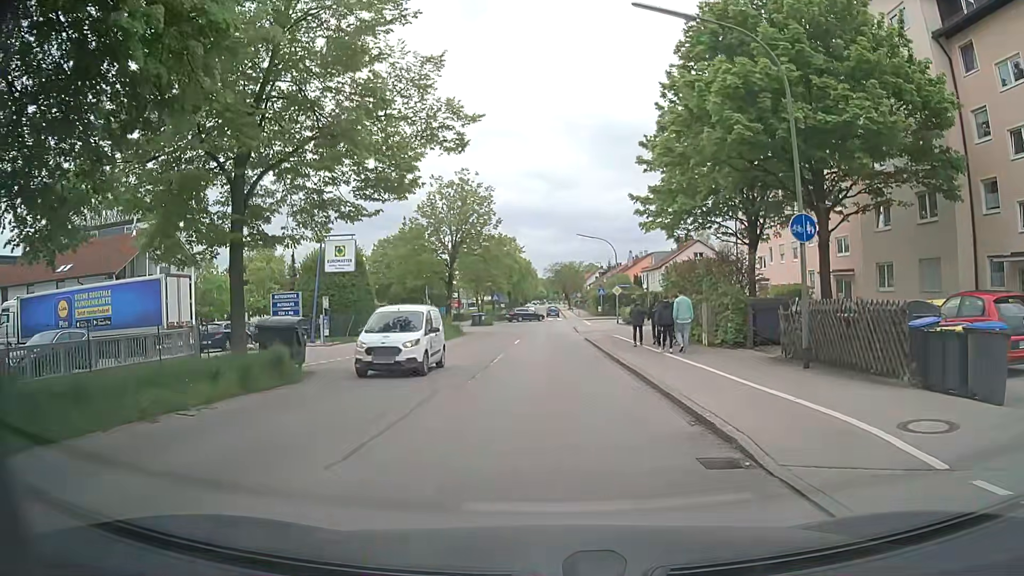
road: tertiary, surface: asphalt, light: Day
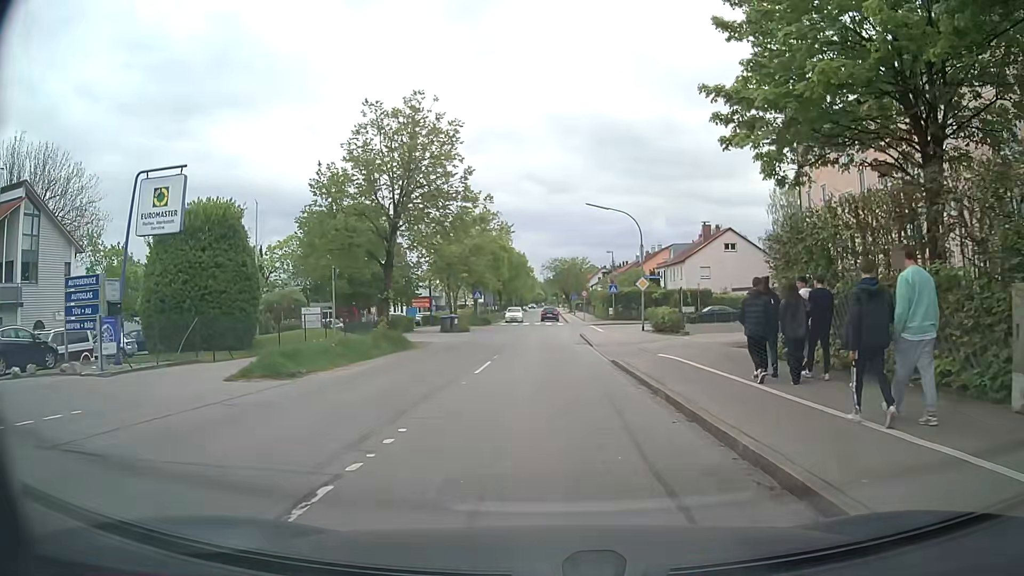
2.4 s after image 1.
(+0.2, +16.4) m; 0°
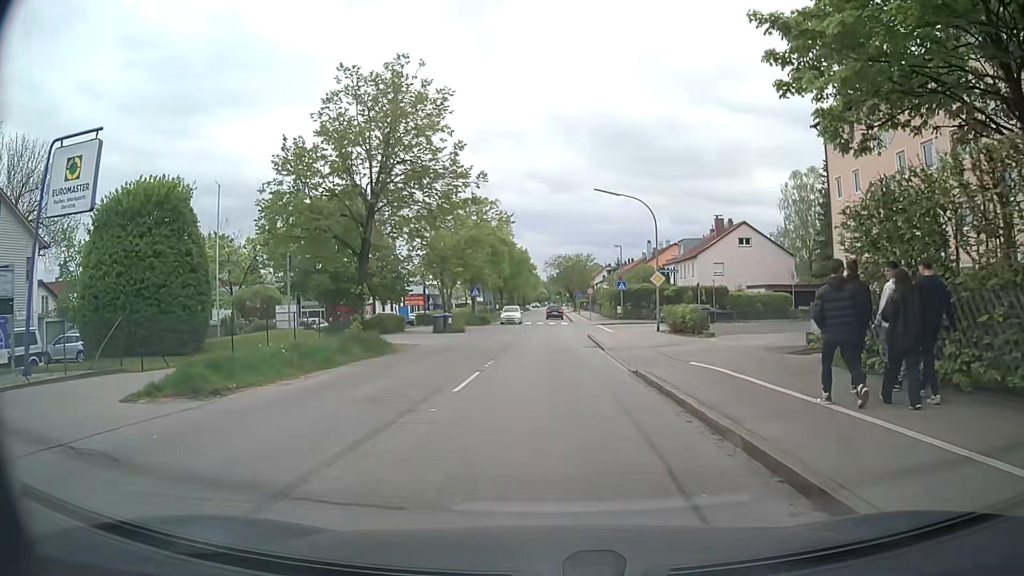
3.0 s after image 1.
(0.0, +4.3) m; +1°
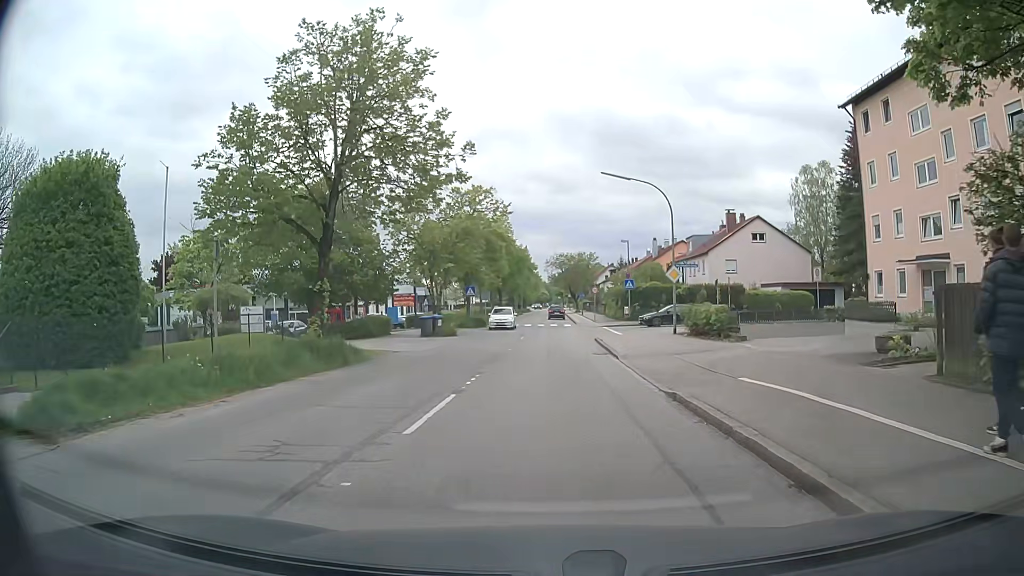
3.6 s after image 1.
(-0.1, +4.3) m; 0°
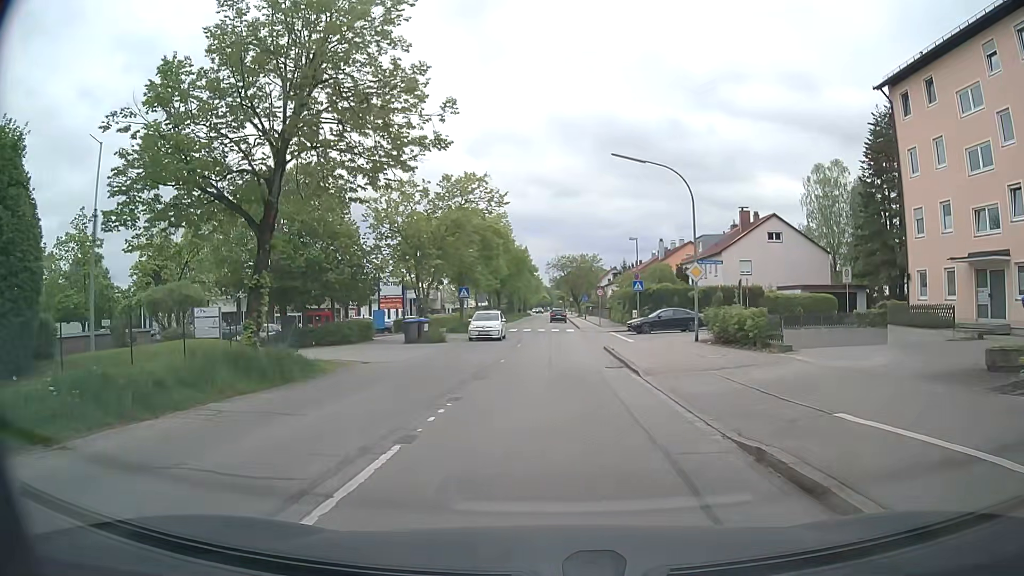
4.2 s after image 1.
(-0.1, +4.4) m; -2°
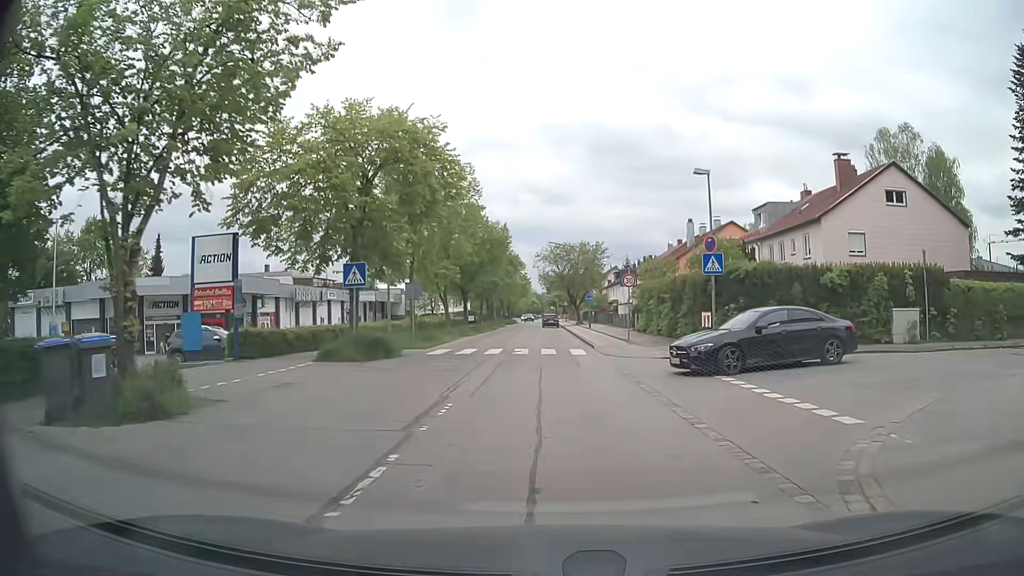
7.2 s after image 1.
(+0.3, +23.9) m; +2°
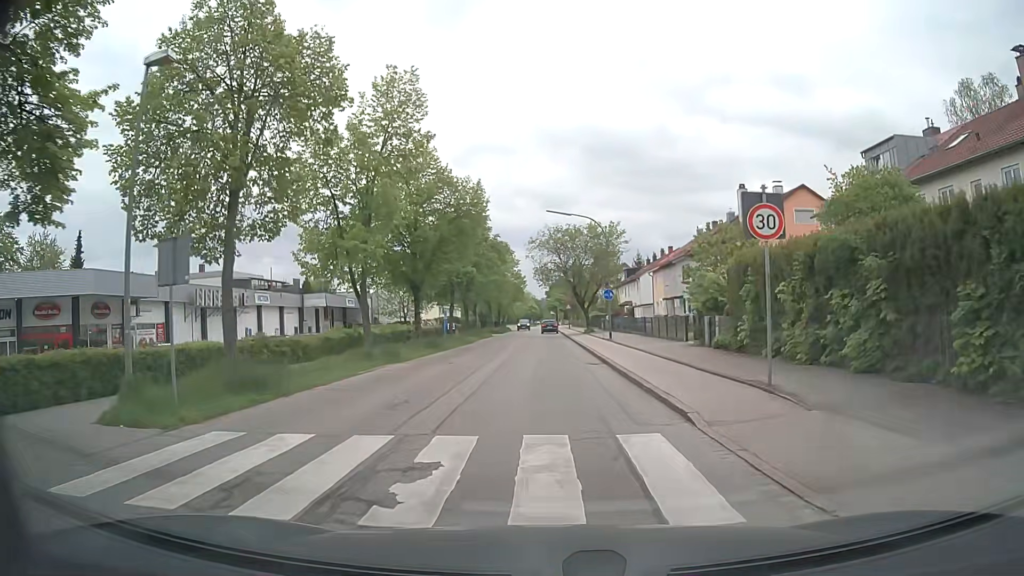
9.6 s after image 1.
(0.0, +19.0) m; 0°
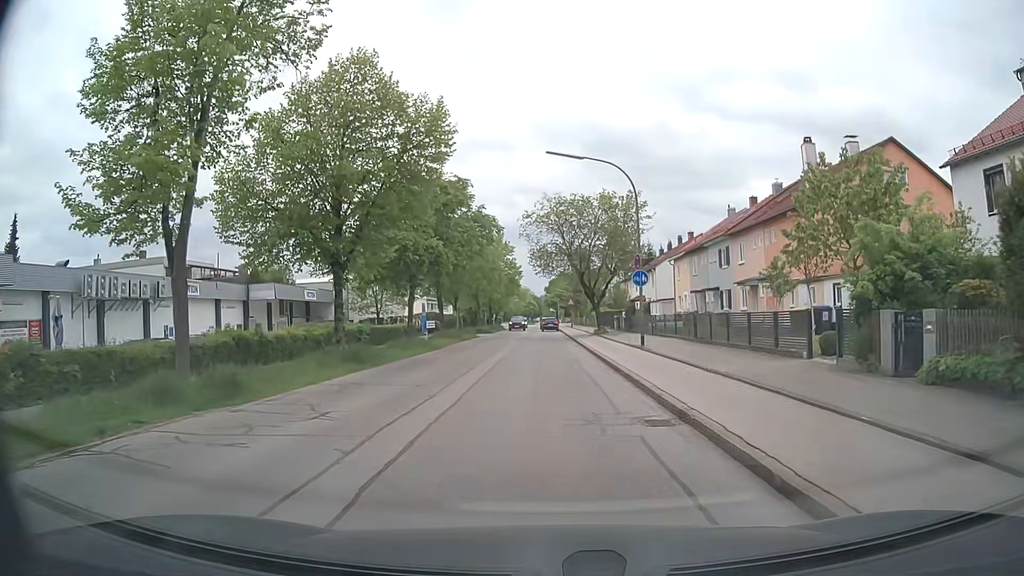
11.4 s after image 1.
(-0.2, +12.8) m; -2°
(0, +10) (0, +20) (0, +30) (+1, +40) (+1, +50) (+1, +60) (+1, +70) (+1, +80) (+1, +90) (+1, +100) m
